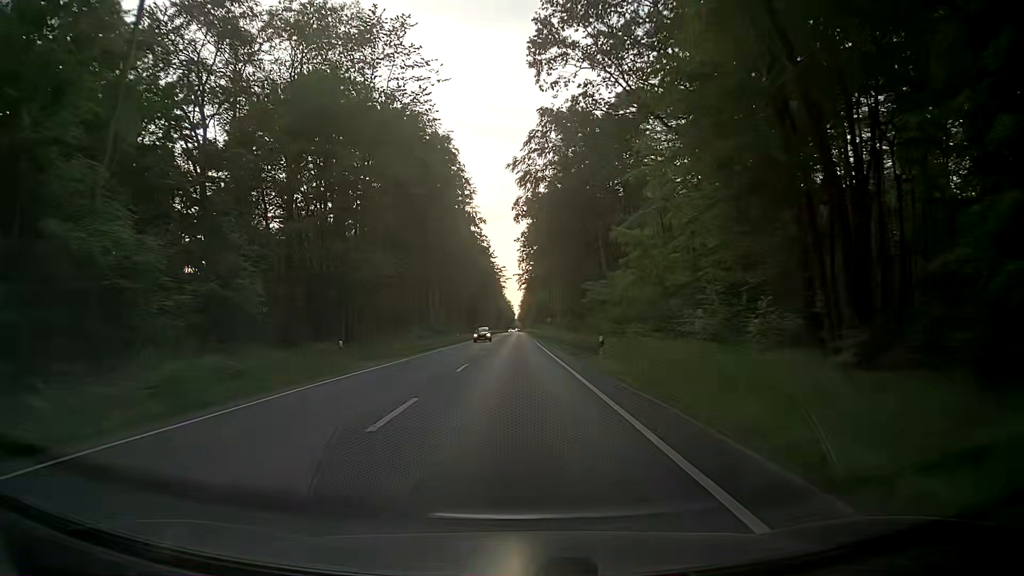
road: primary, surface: asphalt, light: Day
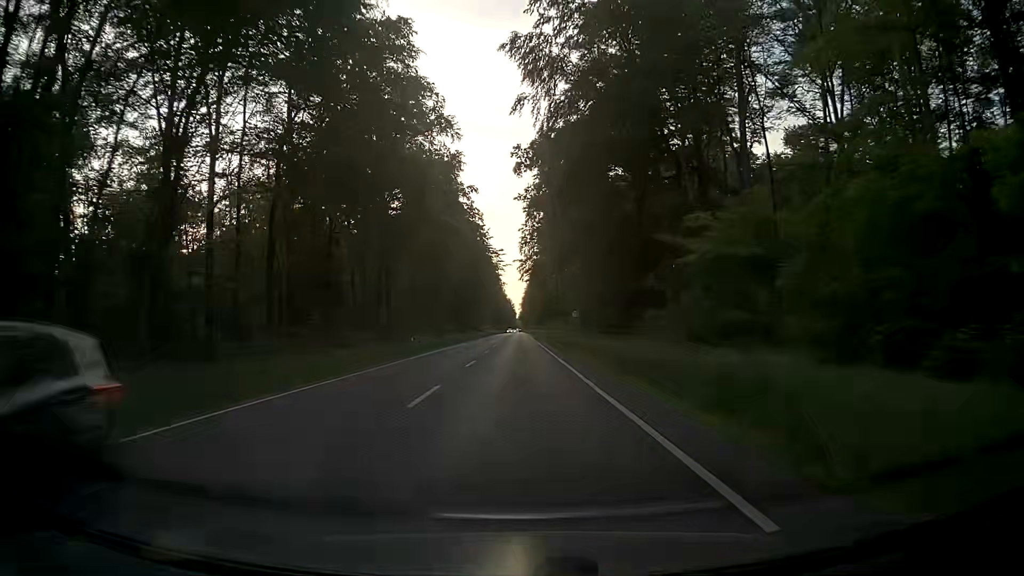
(-0.1, +33.8) m; 0°
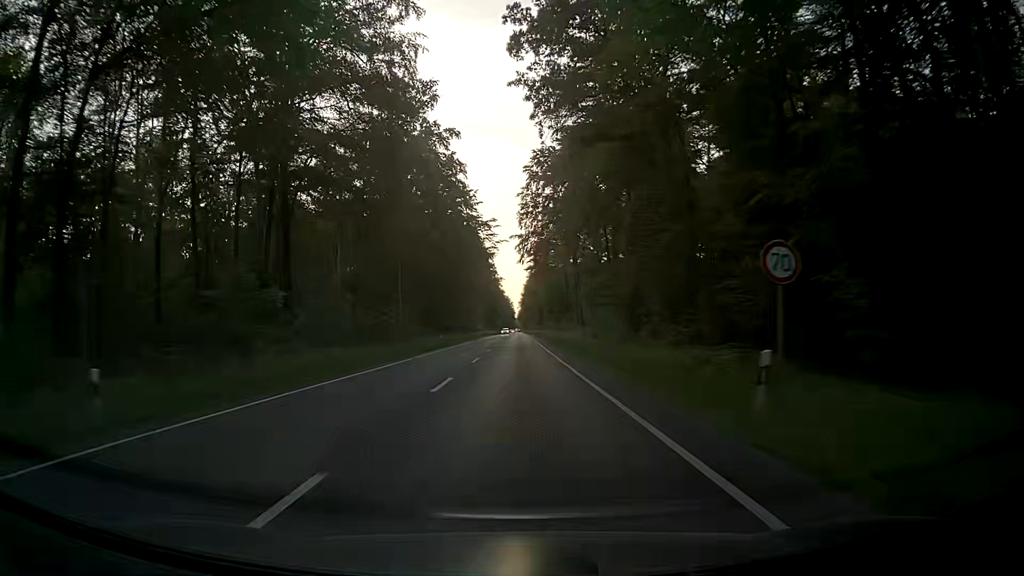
(-0.2, +33.8) m; 0°
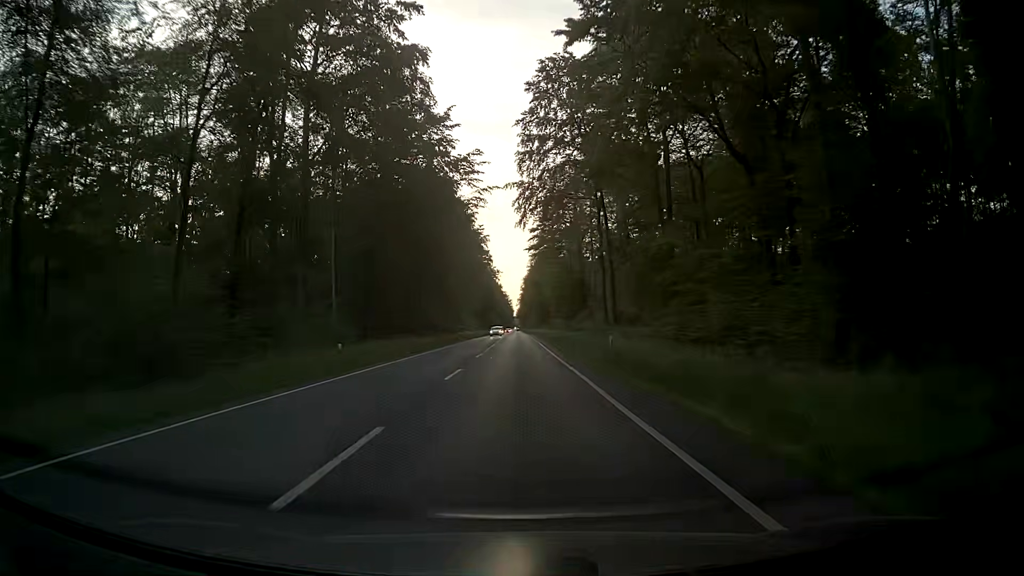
(-0.1, +33.8) m; 0°
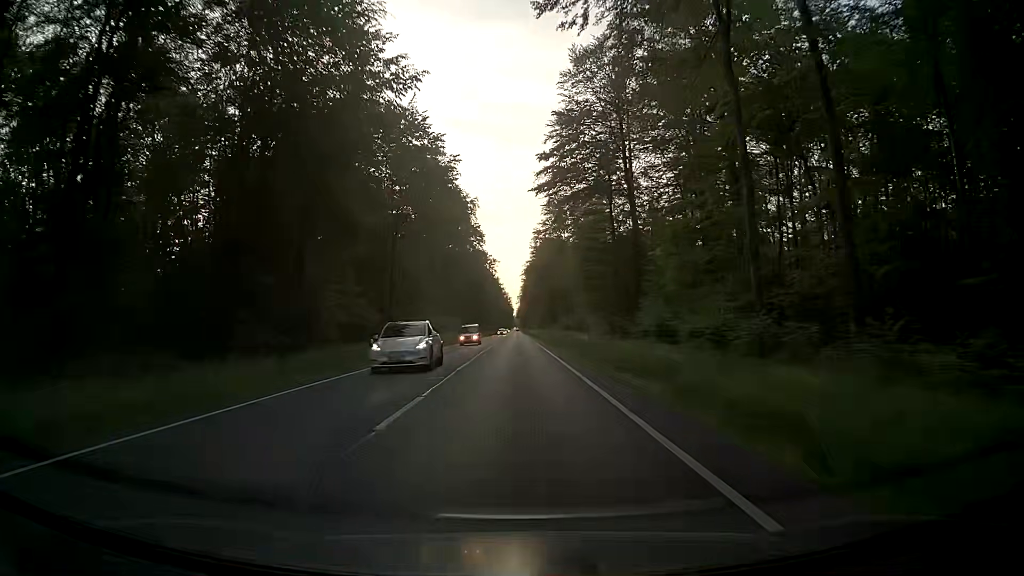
(-0.1, +45.1) m; 0°
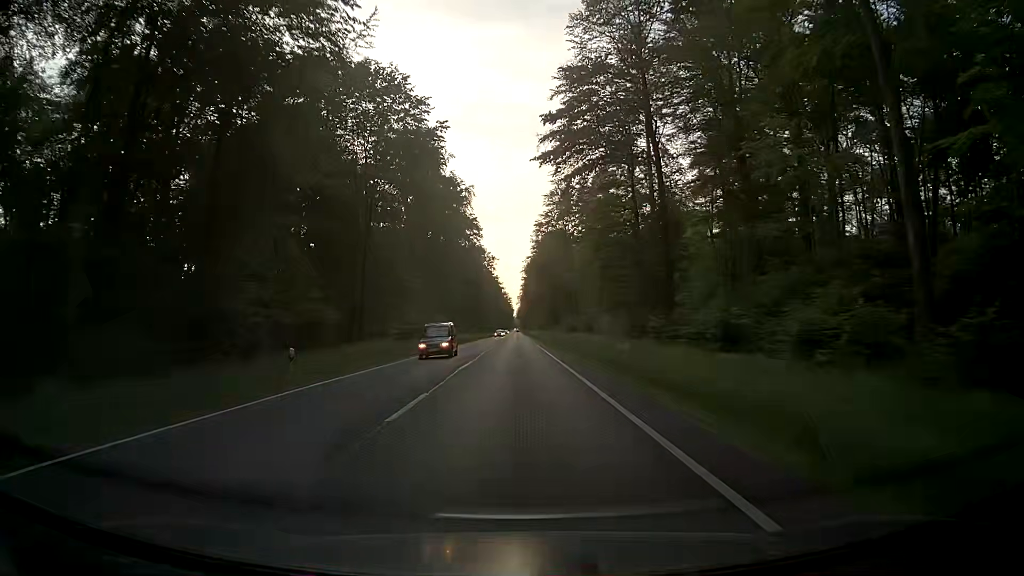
(0.0, +11.3) m; 0°
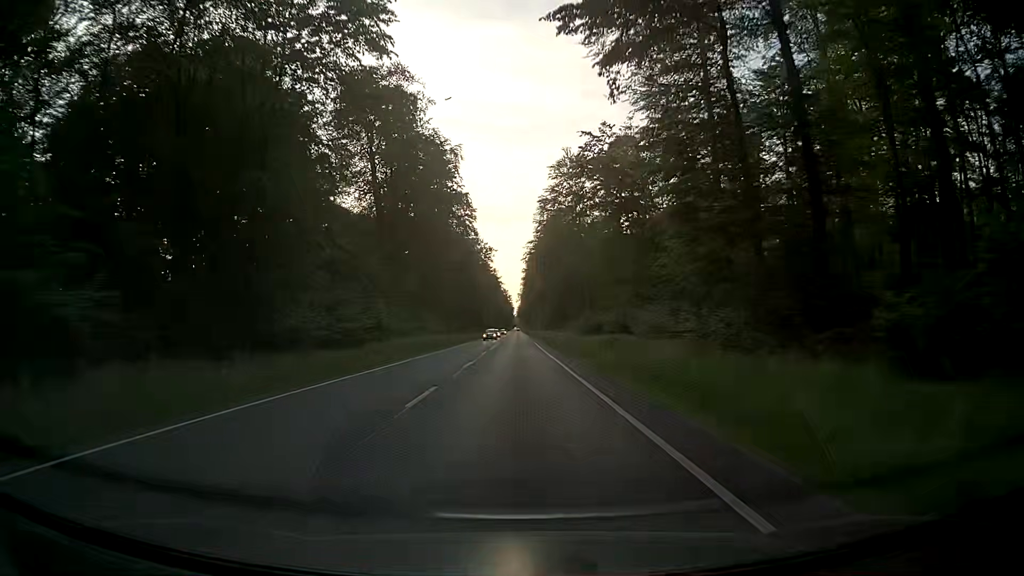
(+0.1, +22.6) m; +1°
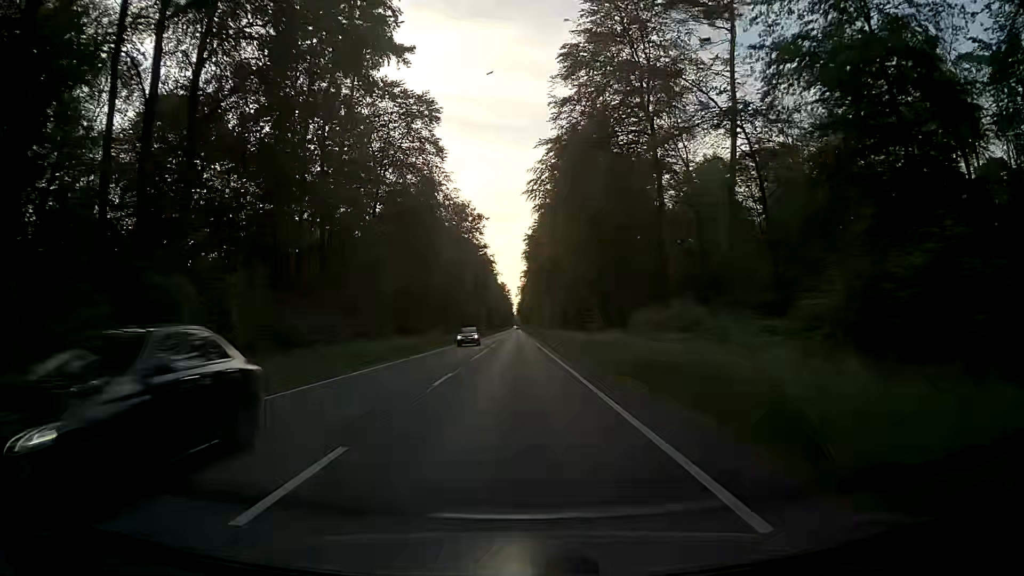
(-0.1, +56.6) m; 0°
(0, +10) (0, +20) (0, +30) (0, +40) (0, +50) (0, +60) (0, +70) (0, +80) (0, +90) (0, +100) m
